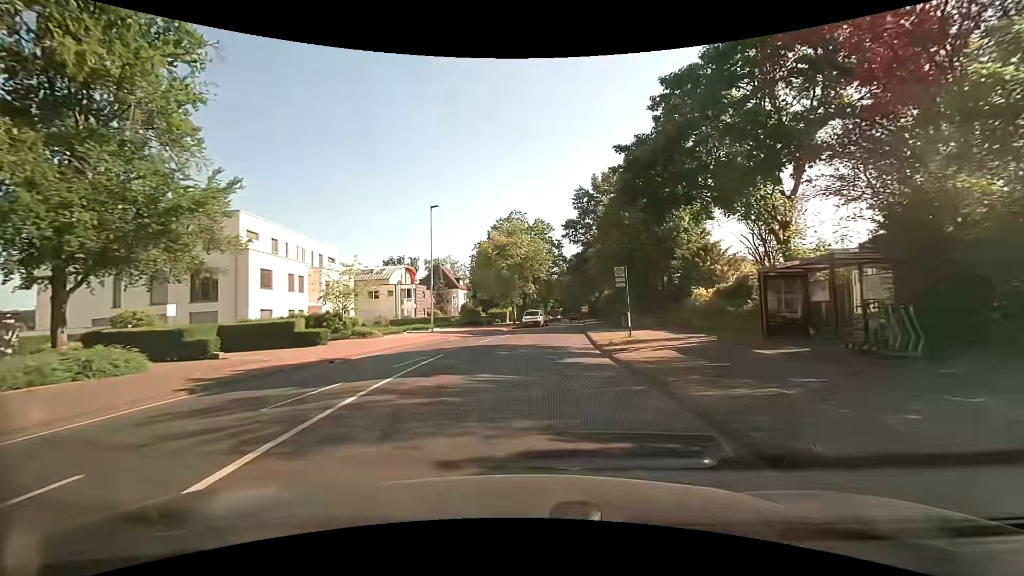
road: tertiary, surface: asphalt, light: Day
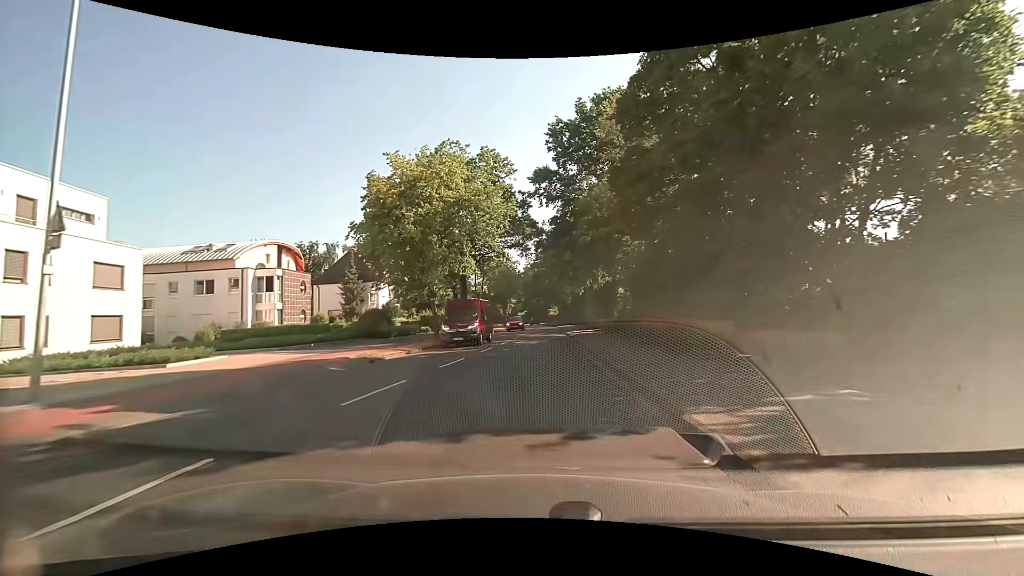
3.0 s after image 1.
(+1.3, +29.4) m; +5°
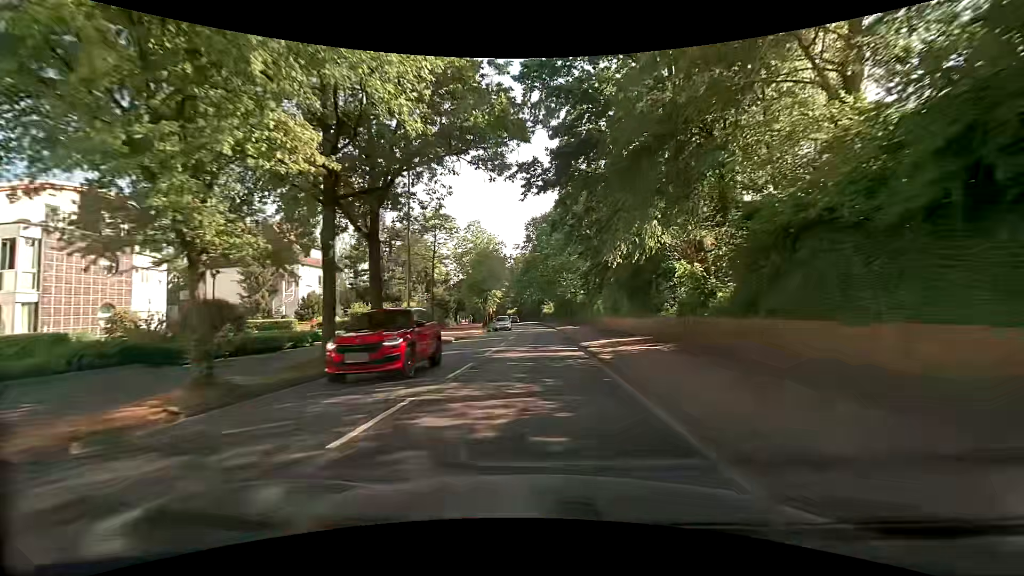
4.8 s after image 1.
(+0.1, +20.9) m; 0°
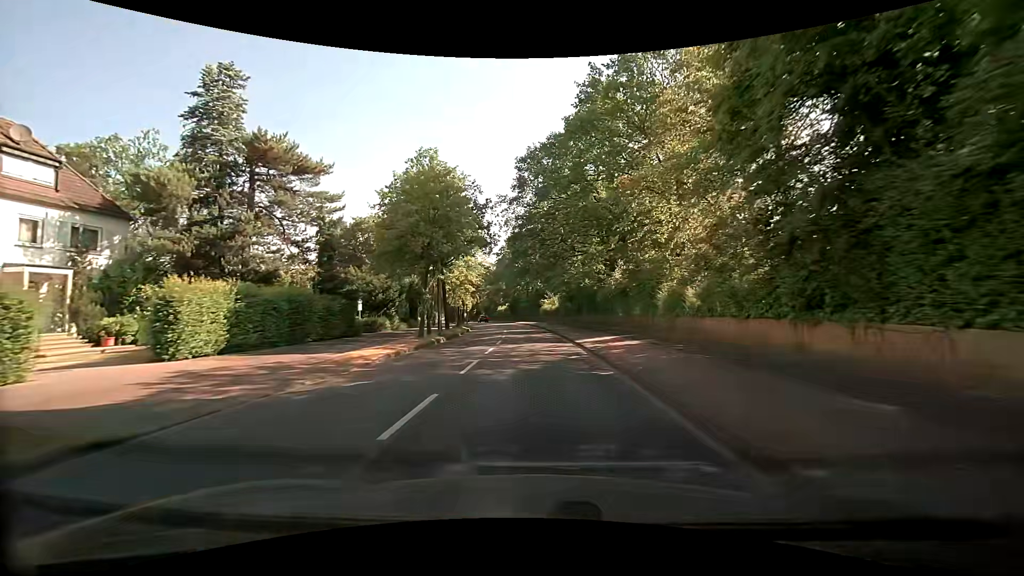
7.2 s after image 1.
(+0.4, +29.8) m; +2°
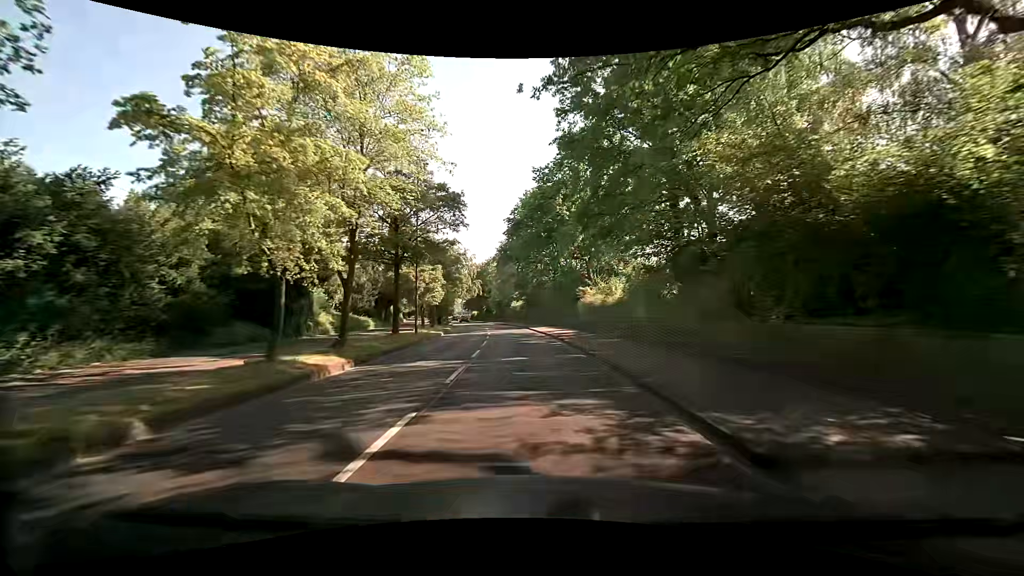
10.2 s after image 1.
(-1.1, +37.6) m; -3°
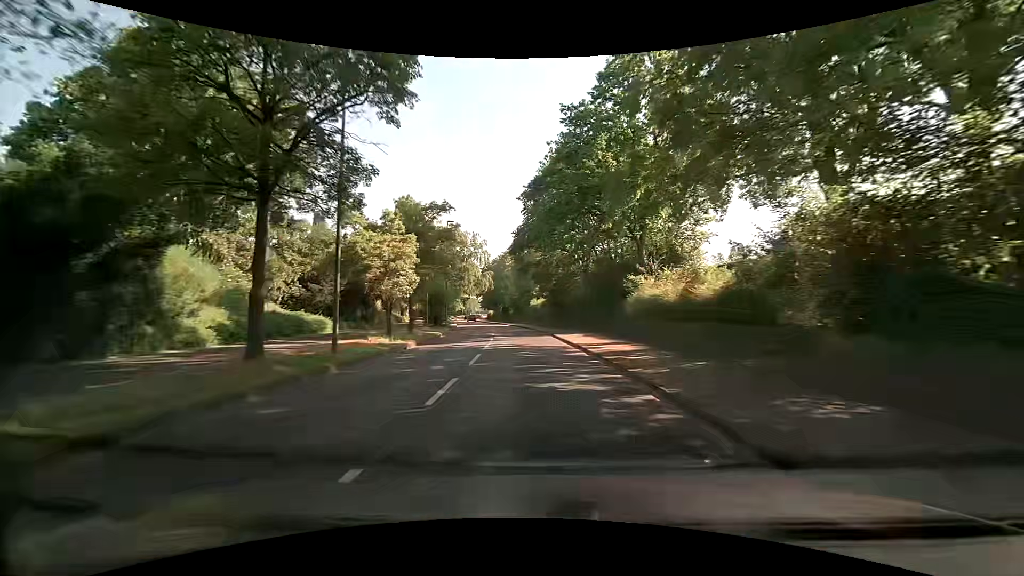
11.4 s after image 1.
(-0.3, +14.5) m; -2°
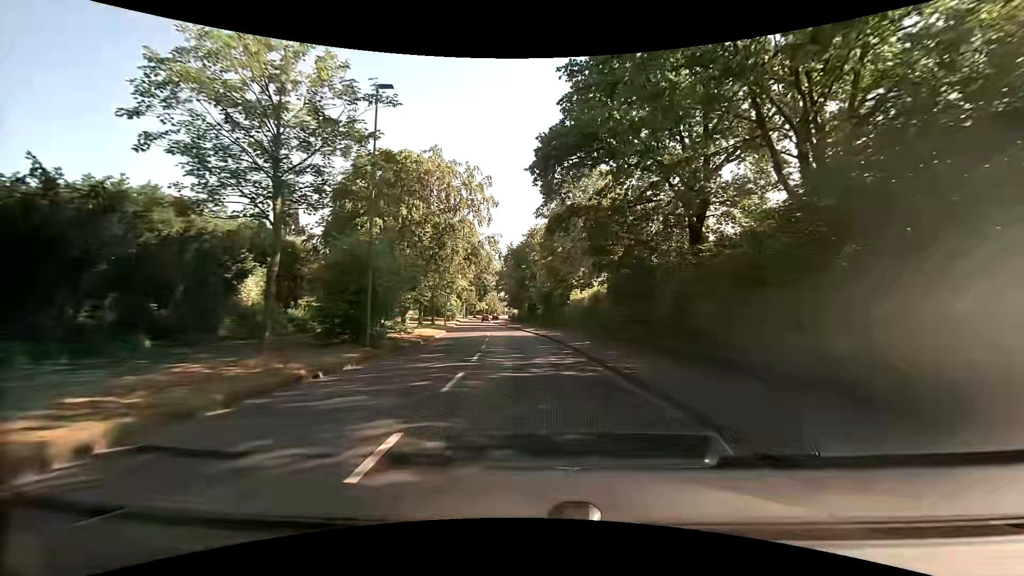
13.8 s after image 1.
(-1.0, +28.9) m; -3°
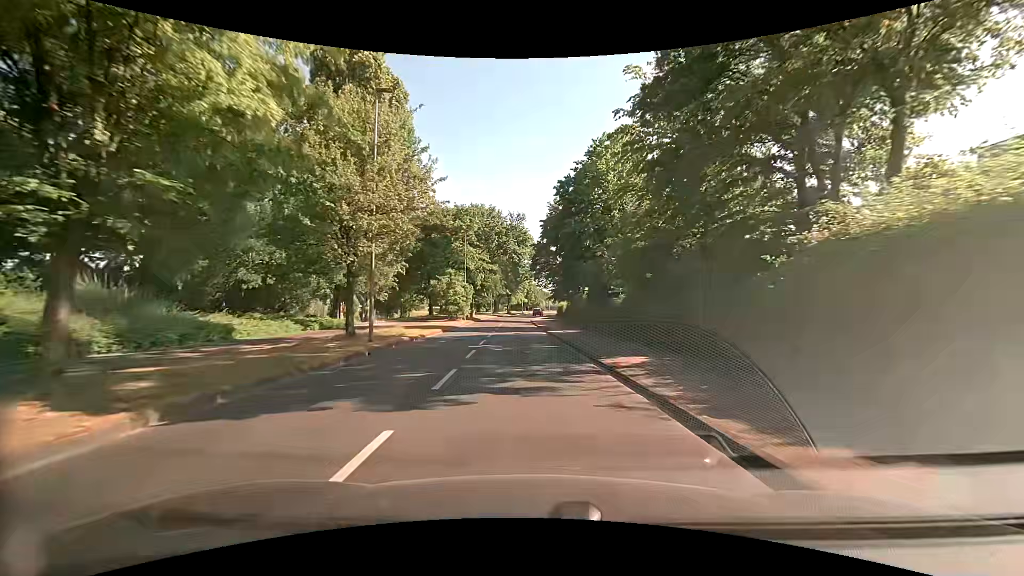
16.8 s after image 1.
(-1.8, +36.2) m; -5°
(0, +10) (-1, +20) (-1, +30) (-2, +40) (-2, +50) (-2, +60) (-3, +70) (-3, +80) (-3, +90) (-2, +100) m
